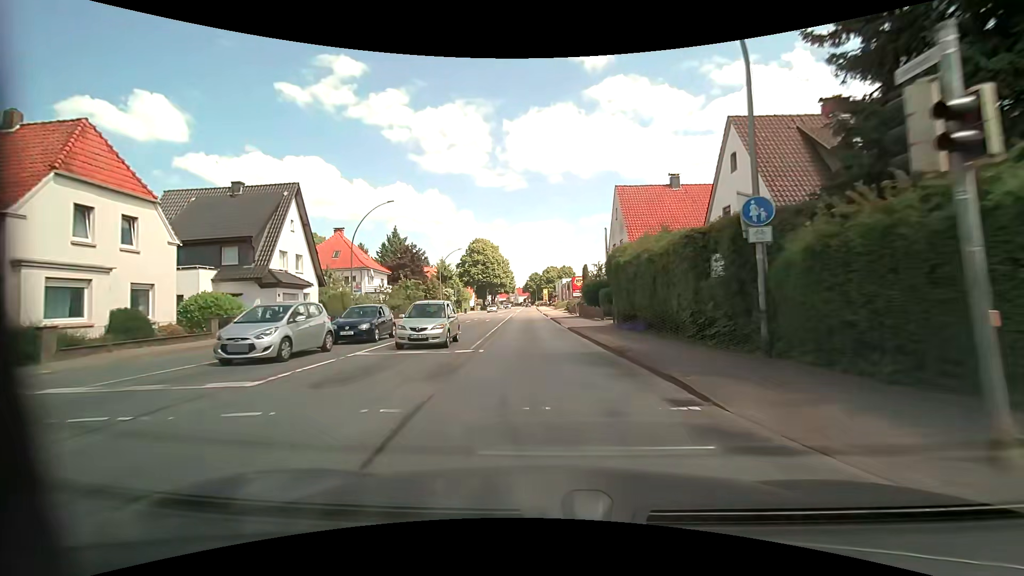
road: primary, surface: asphalt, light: Day
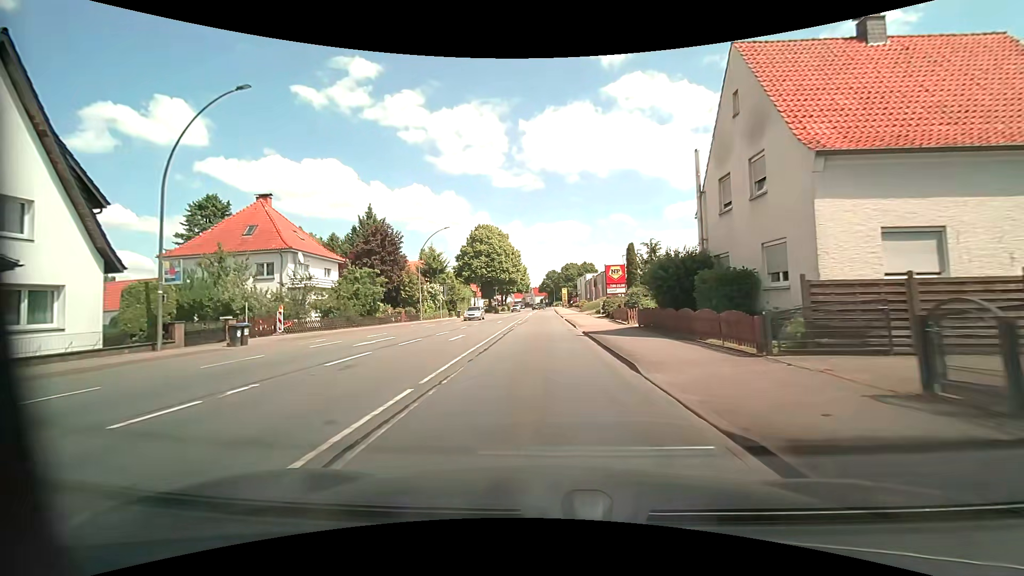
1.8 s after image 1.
(-0.5, +22.1) m; -2°
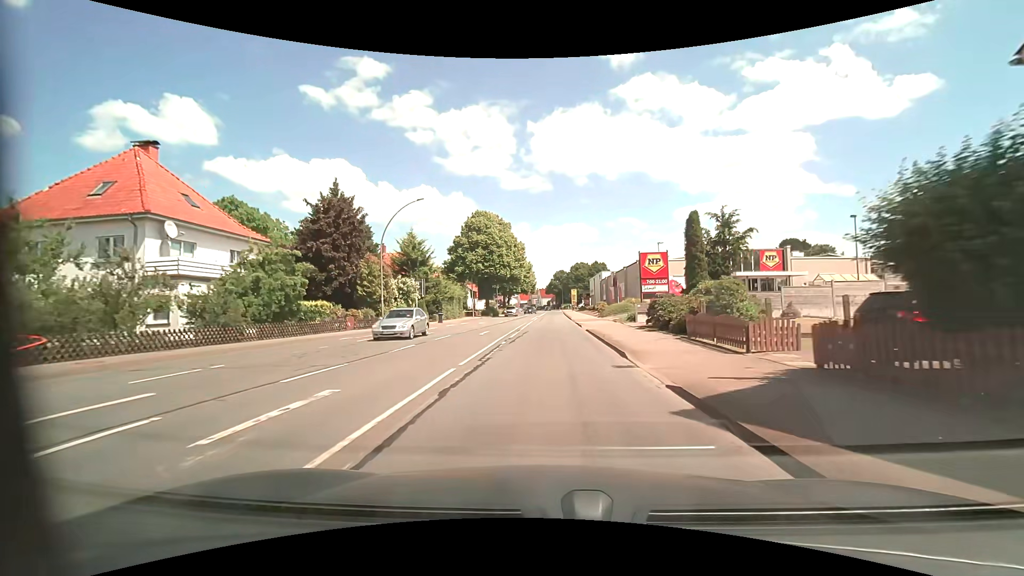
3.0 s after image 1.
(-0.3, +14.9) m; -1°
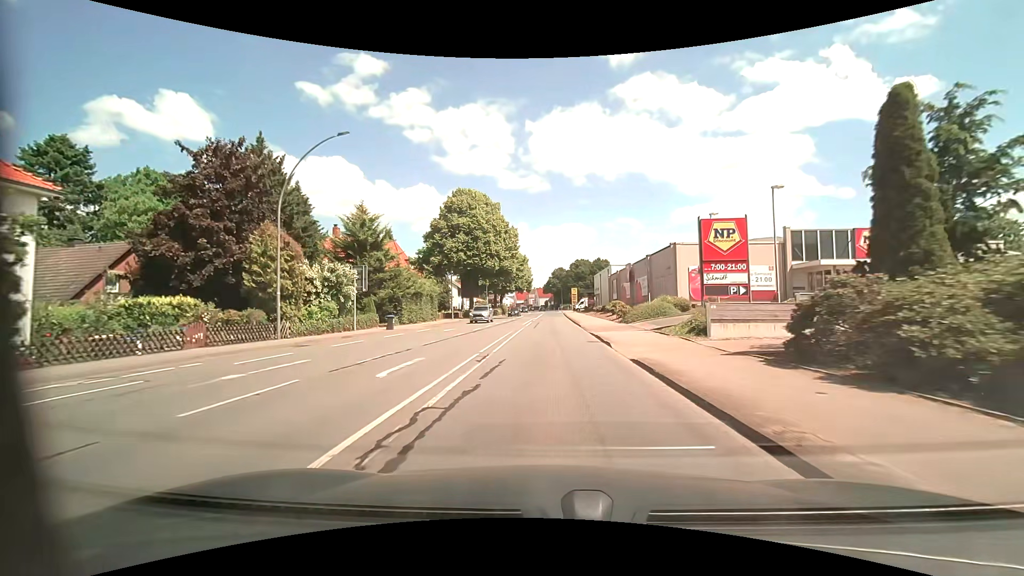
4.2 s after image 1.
(+0.1, +14.9) m; +1°
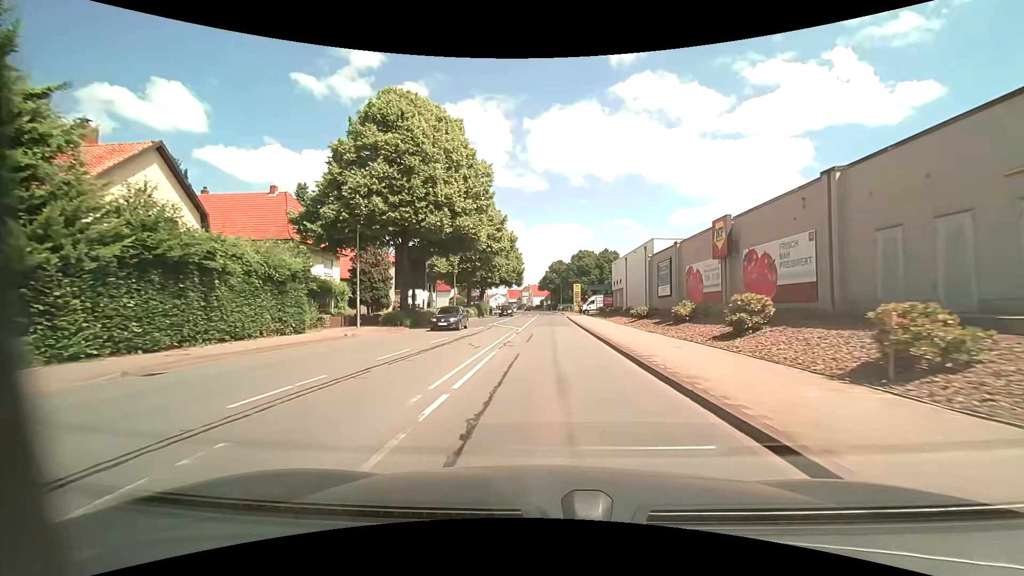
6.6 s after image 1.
(-0.1, +29.4) m; 0°
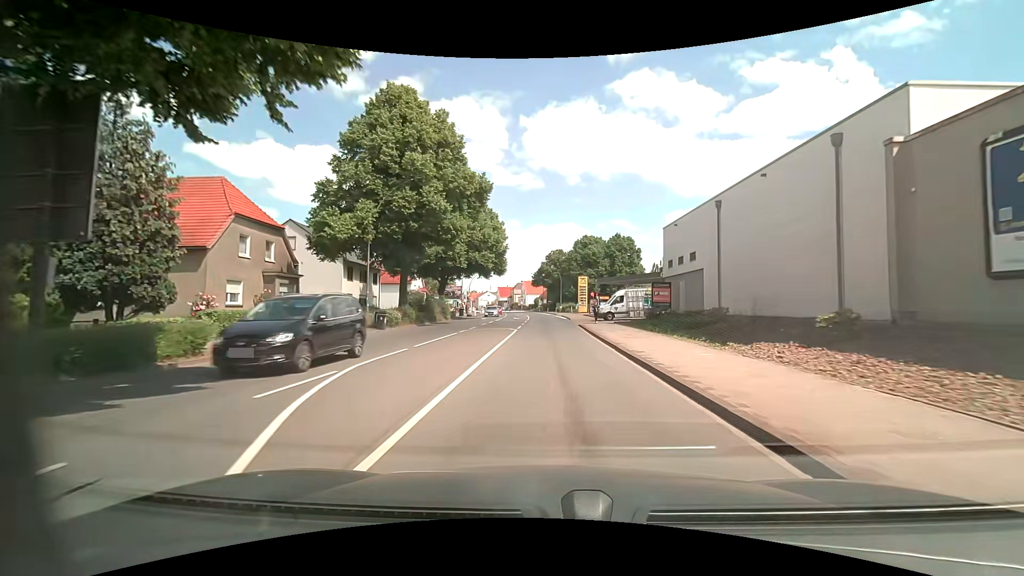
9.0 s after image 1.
(0.0, +29.7) m; +1°
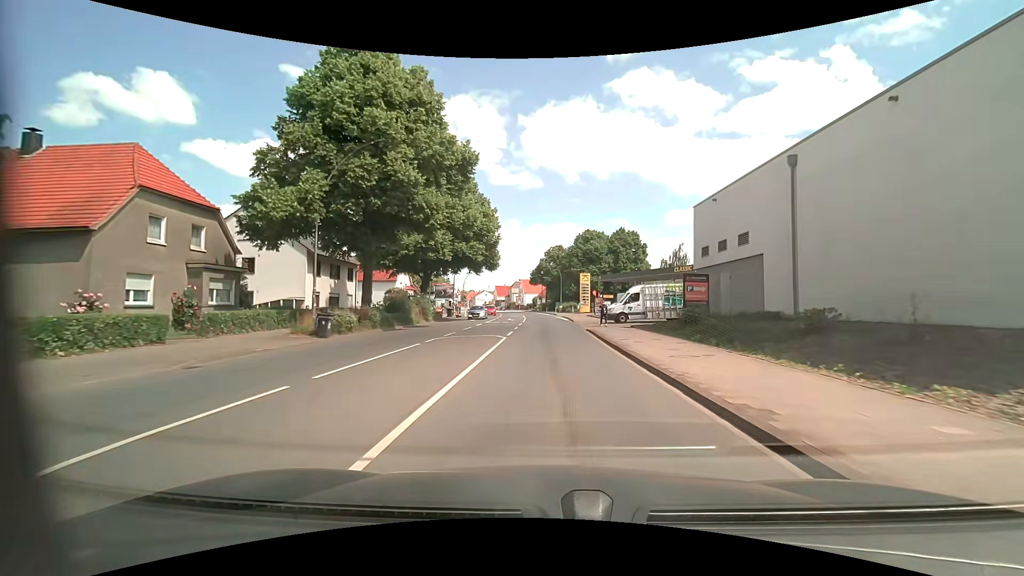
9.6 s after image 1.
(0.0, +7.5) m; 0°
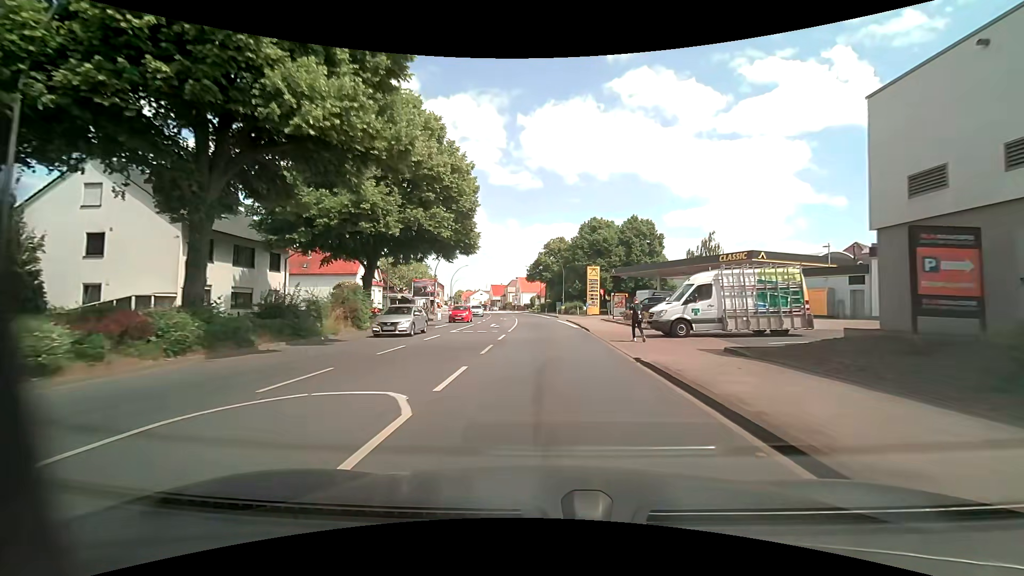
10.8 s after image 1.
(0.0, +15.0) m; 0°
(0, +10) (0, +20) (0, +30) (0, +40) (-1, +50) (-2, +60) (-2, +70) (-3, +80) (-5, +90) (-6, +100) m
